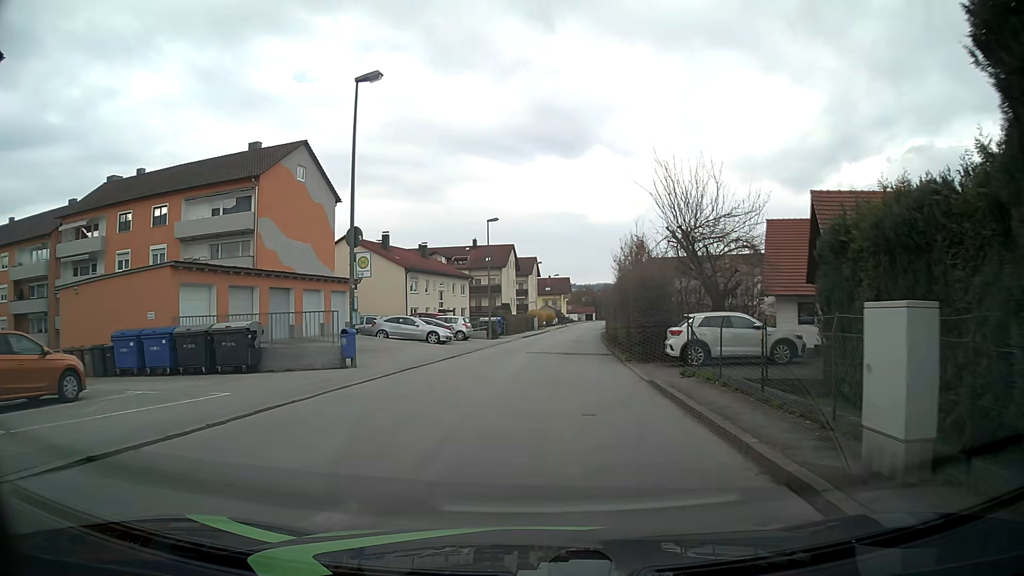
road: unclassified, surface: asphalt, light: Day
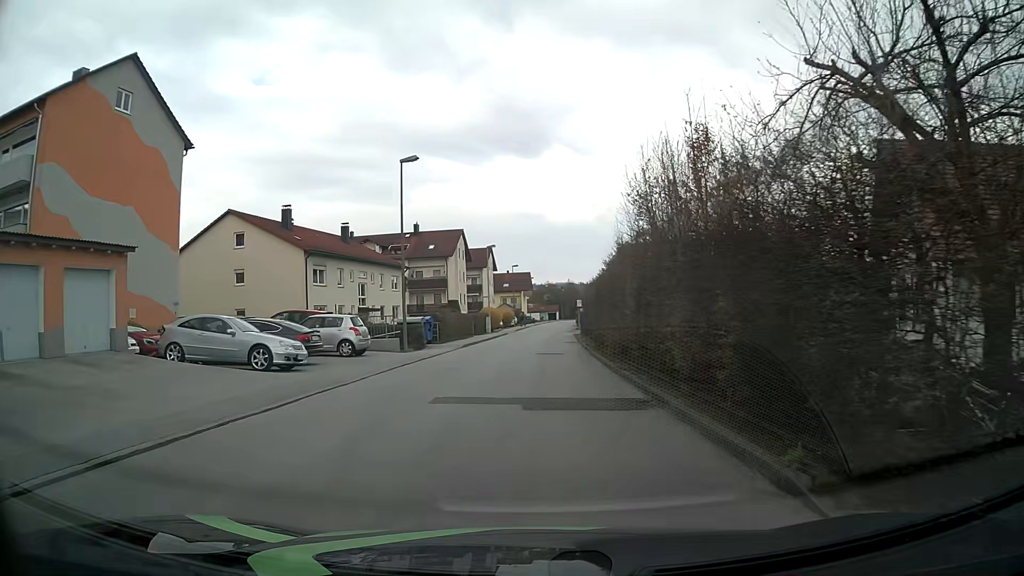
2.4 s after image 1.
(+0.6, +17.8) m; +3°
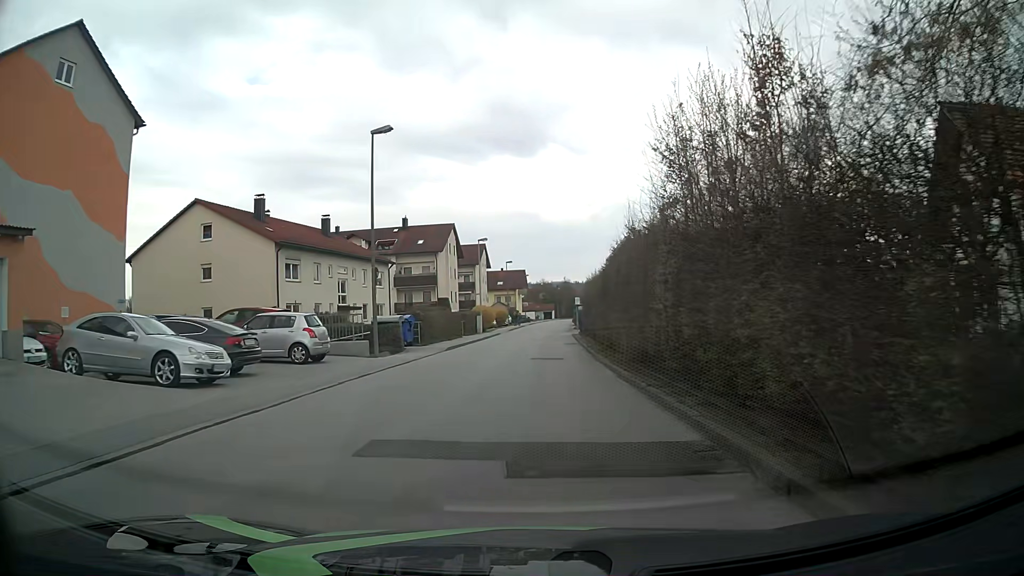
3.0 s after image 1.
(0.0, +4.5) m; 0°
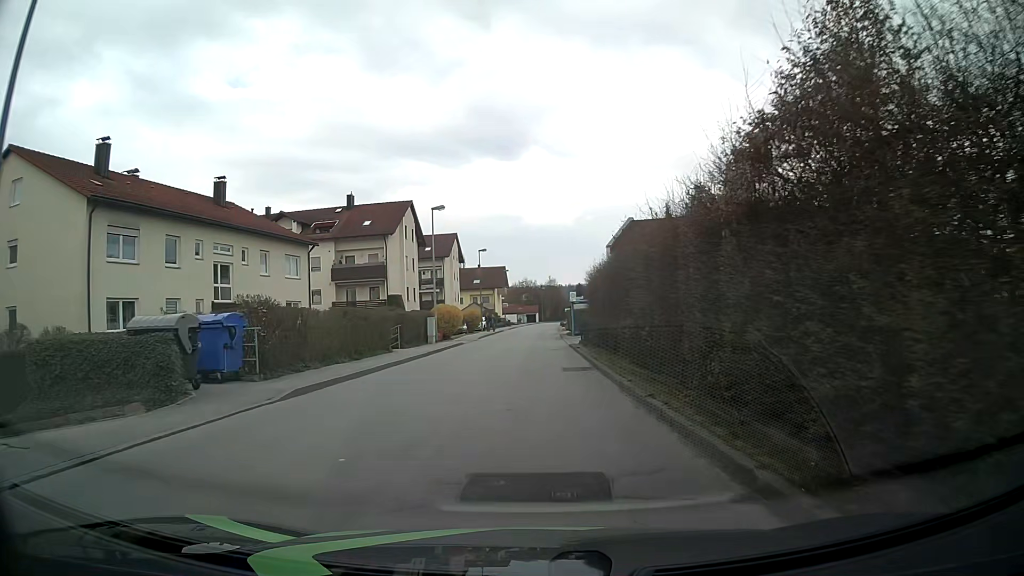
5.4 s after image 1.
(+0.3, +17.8) m; +2°
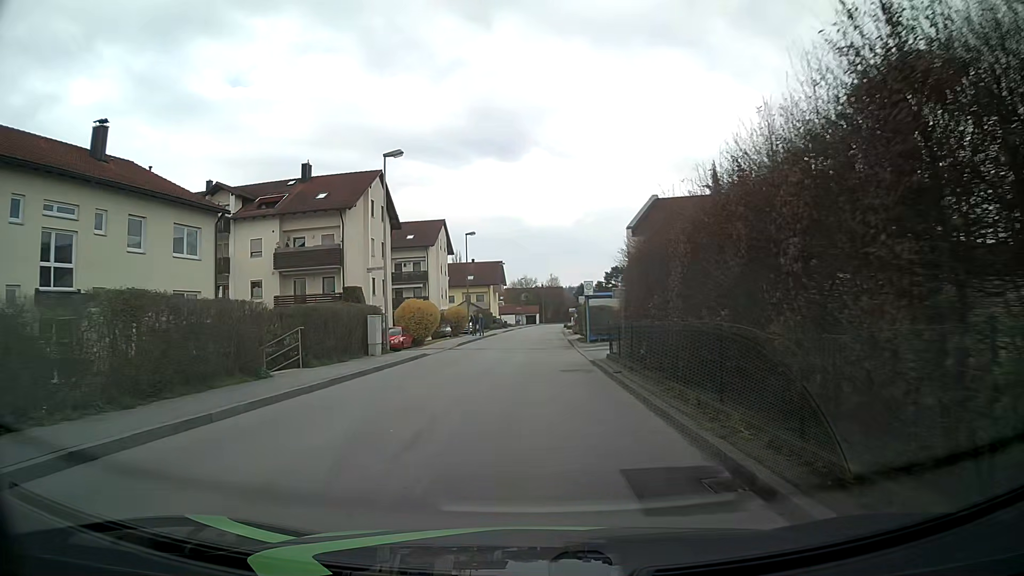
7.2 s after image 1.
(-0.1, +13.4) m; -1°
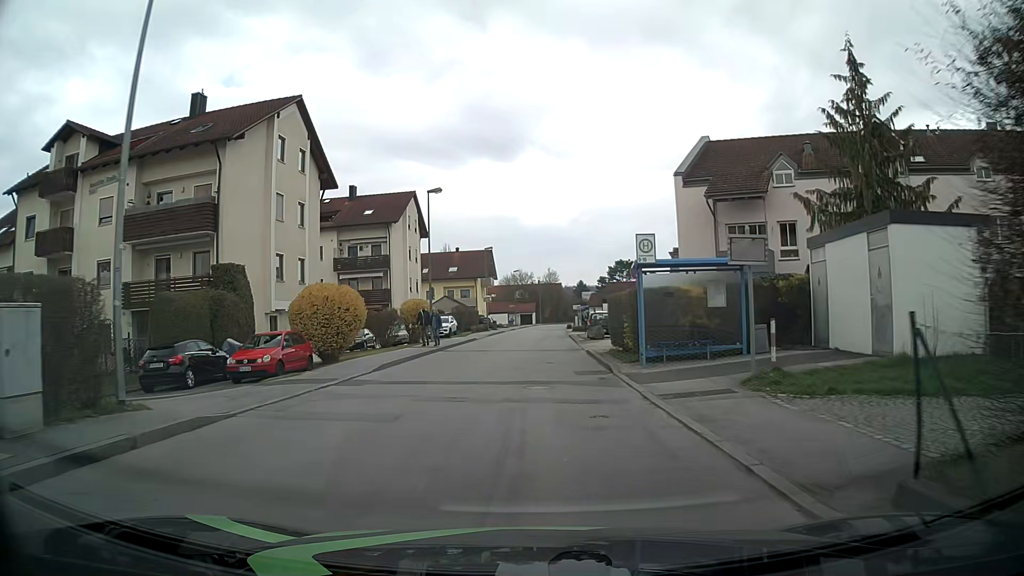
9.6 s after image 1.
(+0.2, +18.0) m; +1°
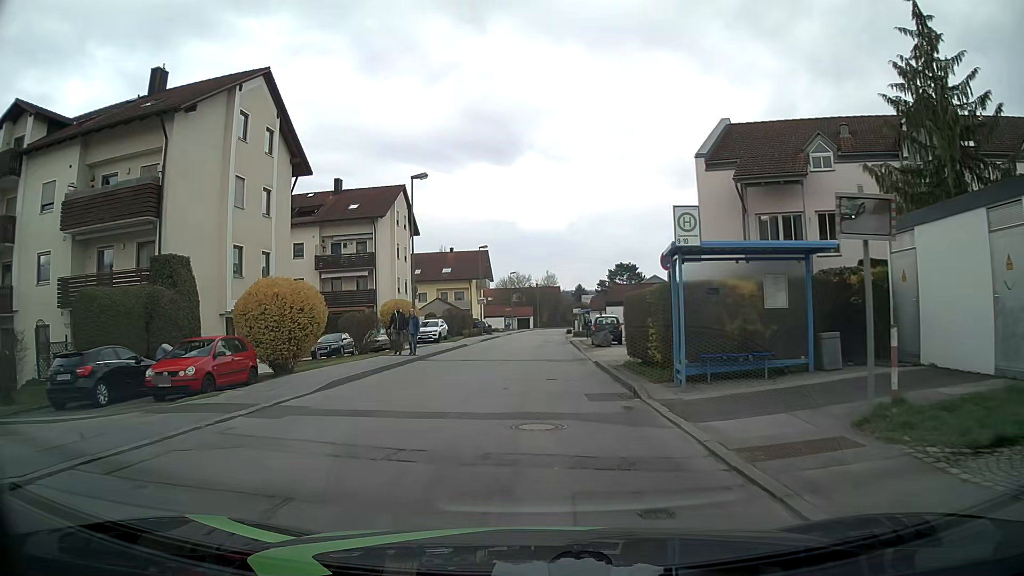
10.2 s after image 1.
(0.0, +4.5) m; 0°
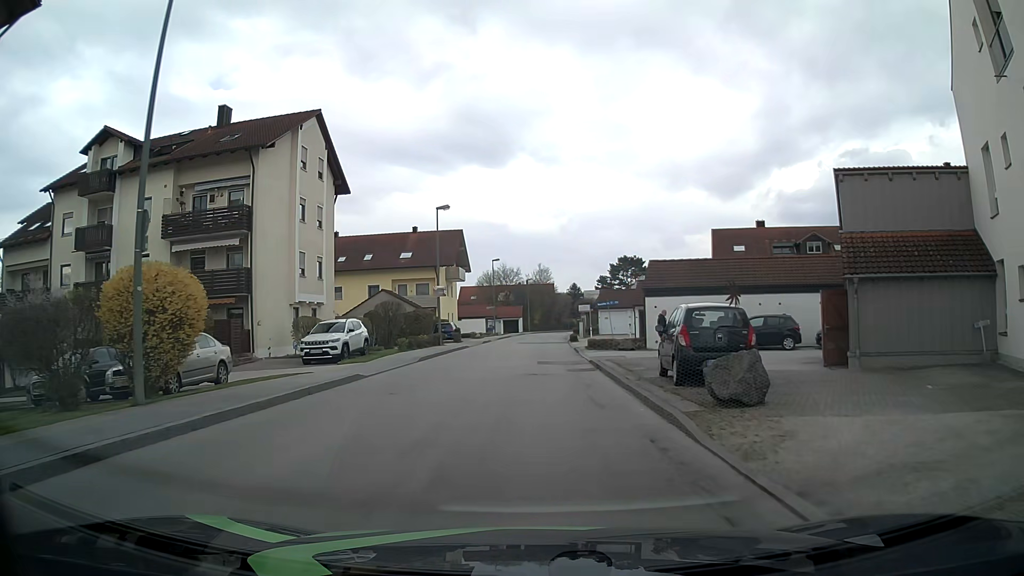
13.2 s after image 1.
(+0.1, +22.2) m; +1°
(0, +10) (0, +20) (0, +30) (0, +40) (0, +50) (+1, +60) (+1, +70) (+2, +80) (+3, +90) (+4, +100) m
